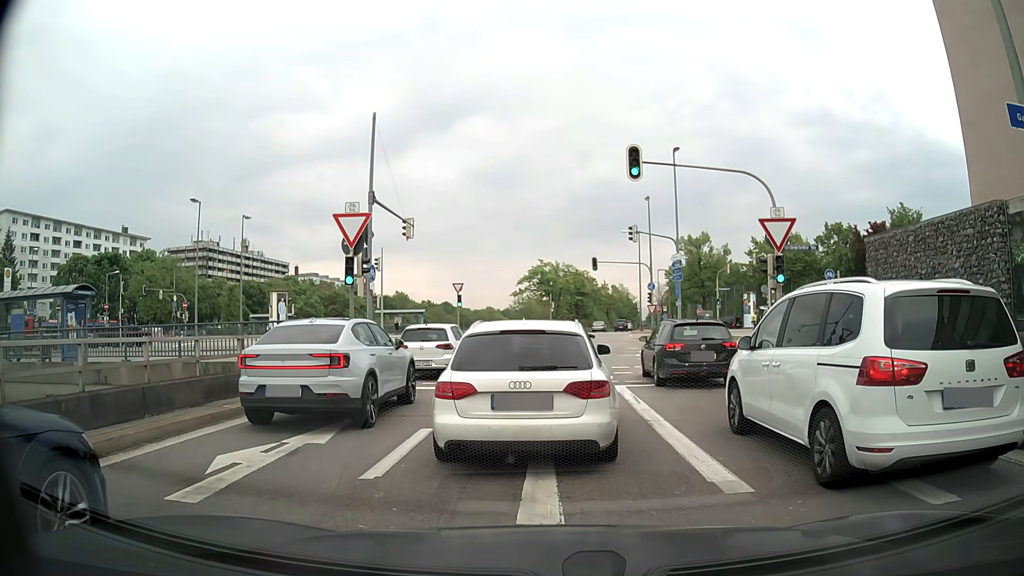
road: motorway_link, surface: asphalt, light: Day
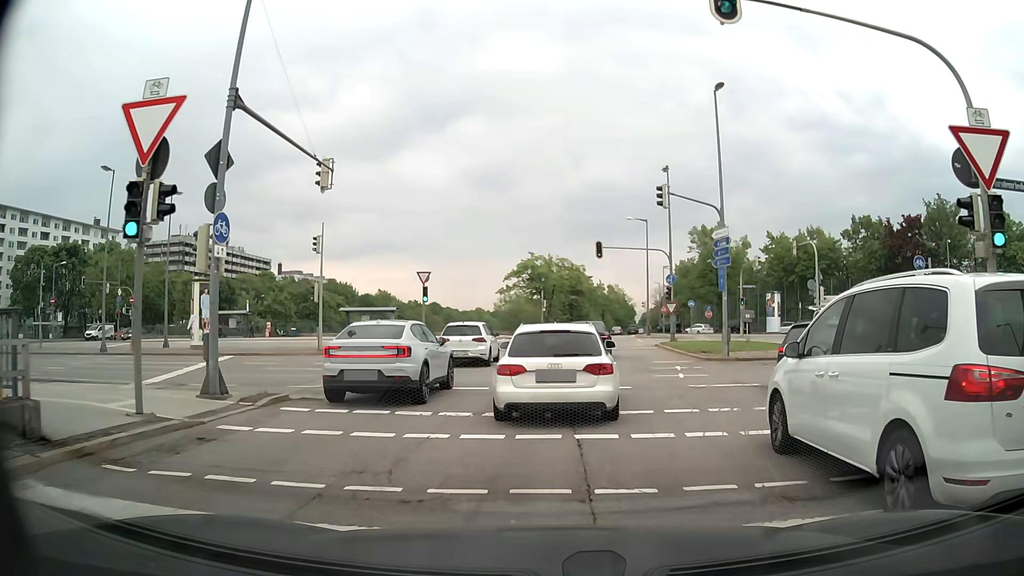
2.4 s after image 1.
(-0.1, +11.2) m; 0°
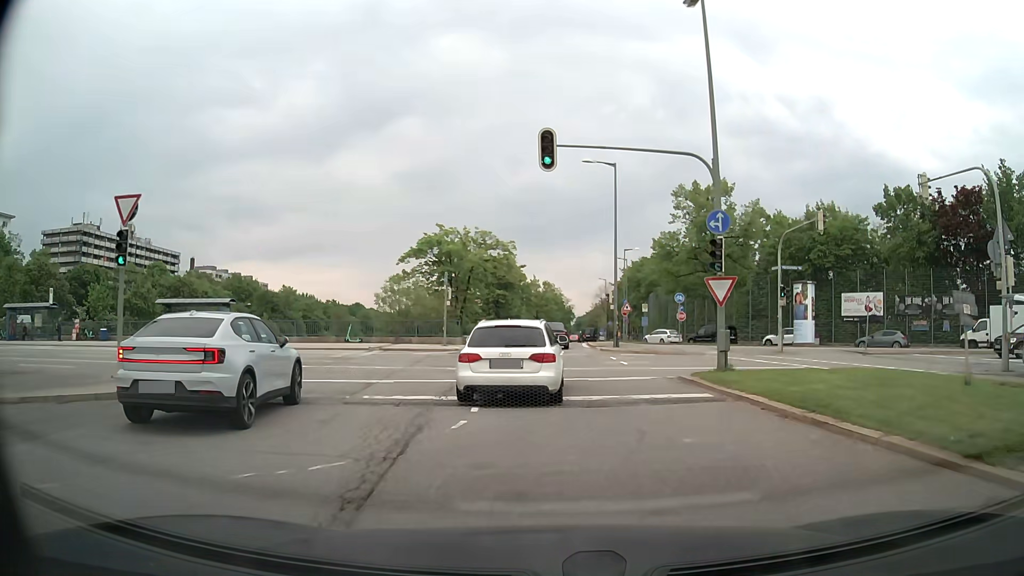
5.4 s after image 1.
(+1.2, +23.3) m; +5°
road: secondary
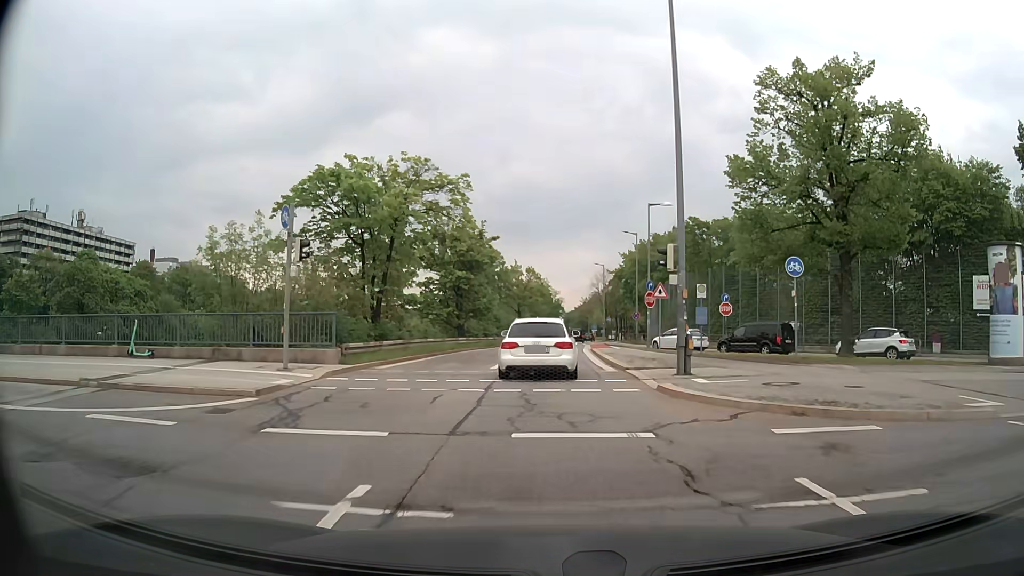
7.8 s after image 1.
(+0.4, +22.2) m; +1°
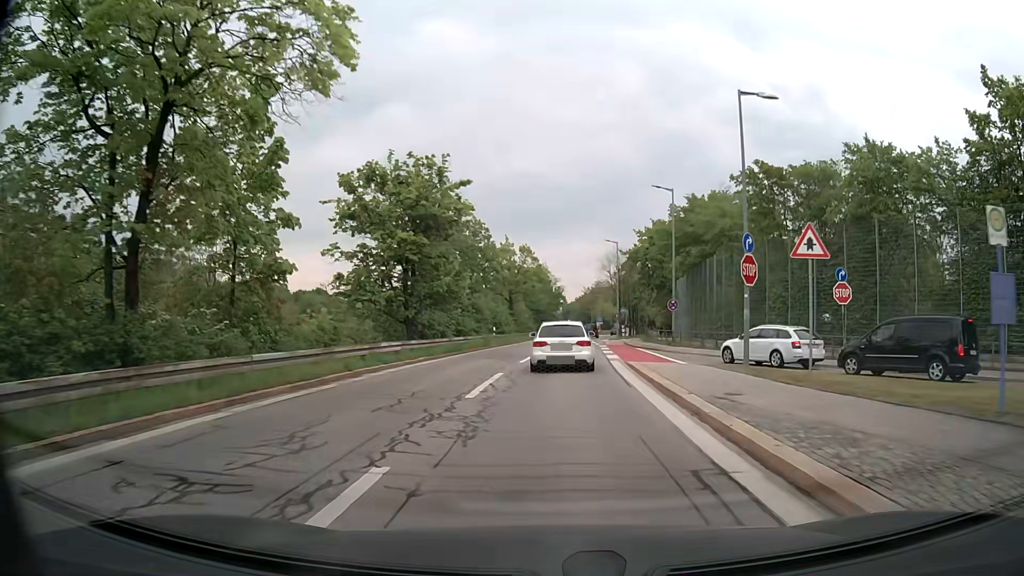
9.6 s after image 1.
(0.0, +19.4) m; 0°
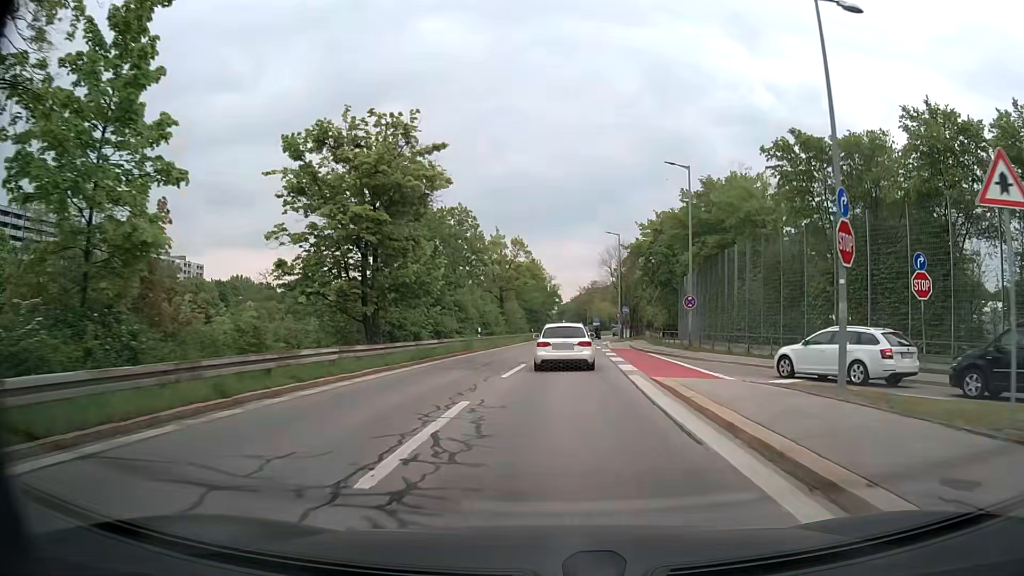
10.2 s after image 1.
(0.0, +7.0) m; +1°
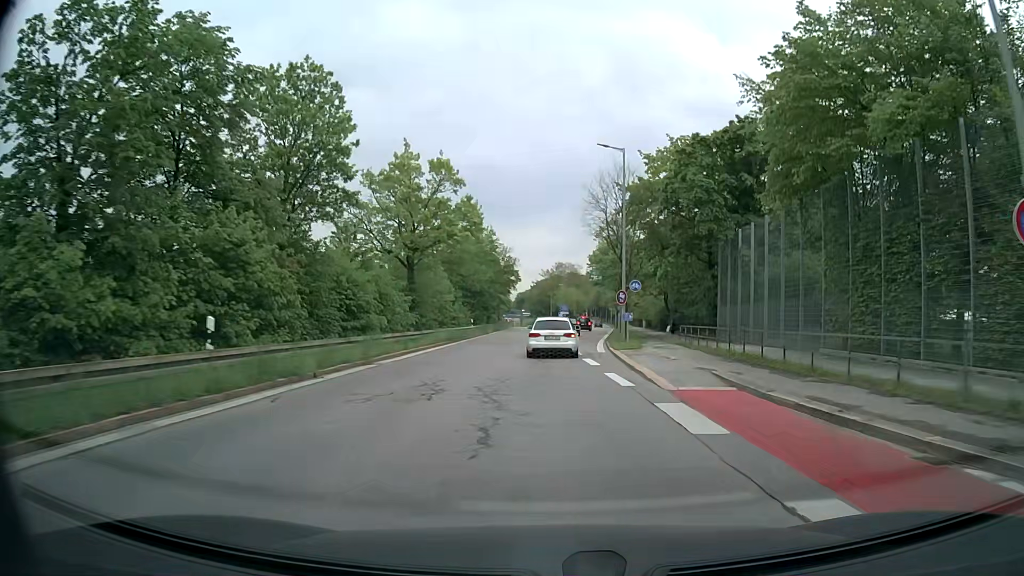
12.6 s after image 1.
(+0.7, +30.9) m; +3°
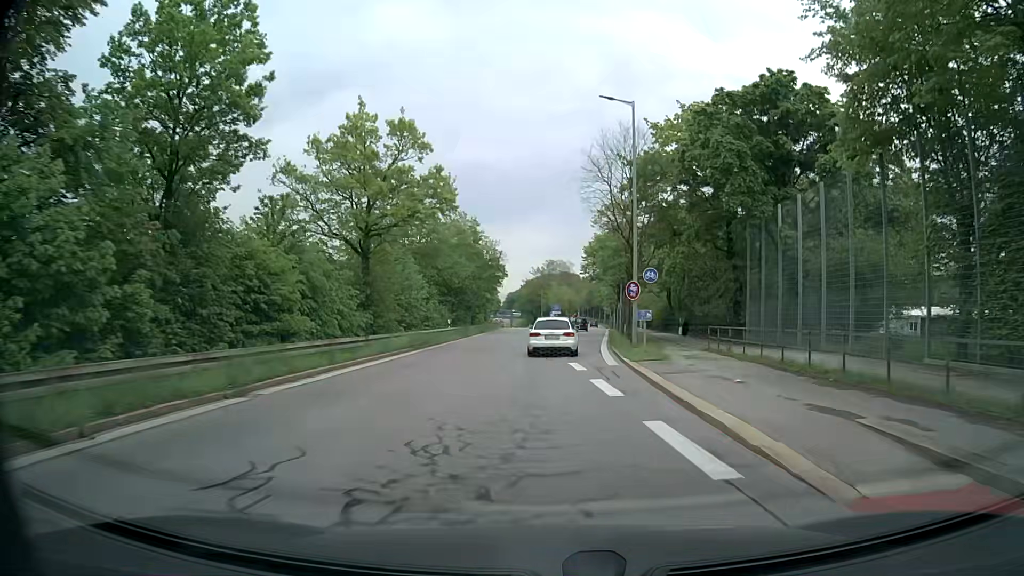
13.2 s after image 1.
(+0.1, +8.2) m; +1°
(0, +10) (0, +20) (+1, +30) (+2, +40) (+2, +50) (+3, +60) (+4, +70) (+5, +80) (+6, +90) (+7, +100) m
